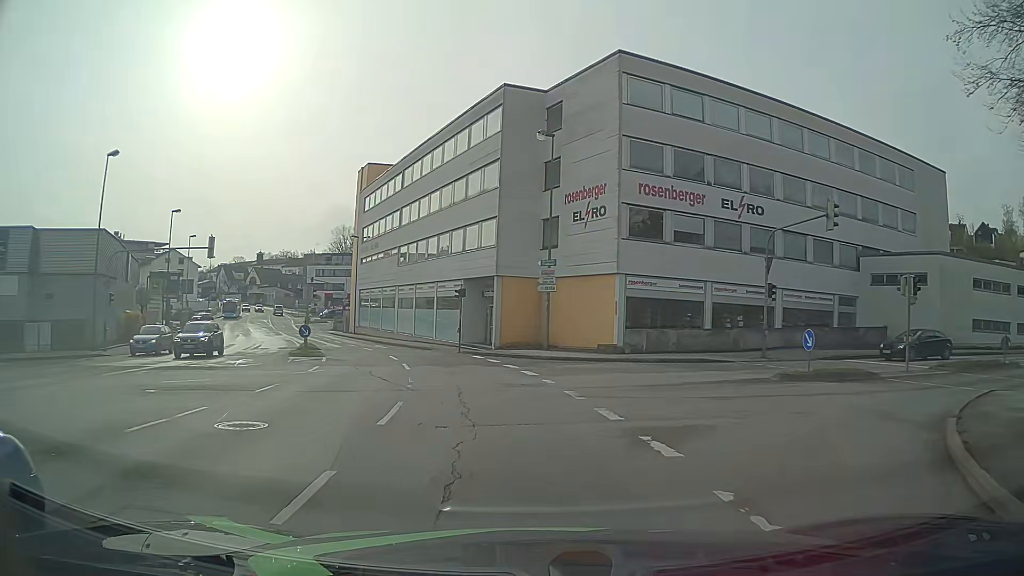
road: tertiary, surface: asphalt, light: Day
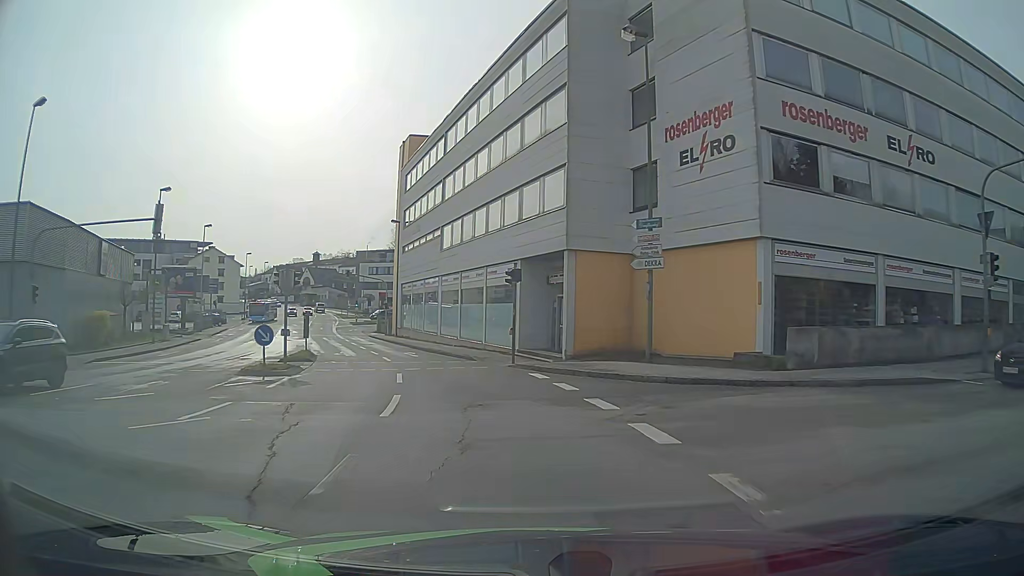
(-0.7, +11.7) m; -7°
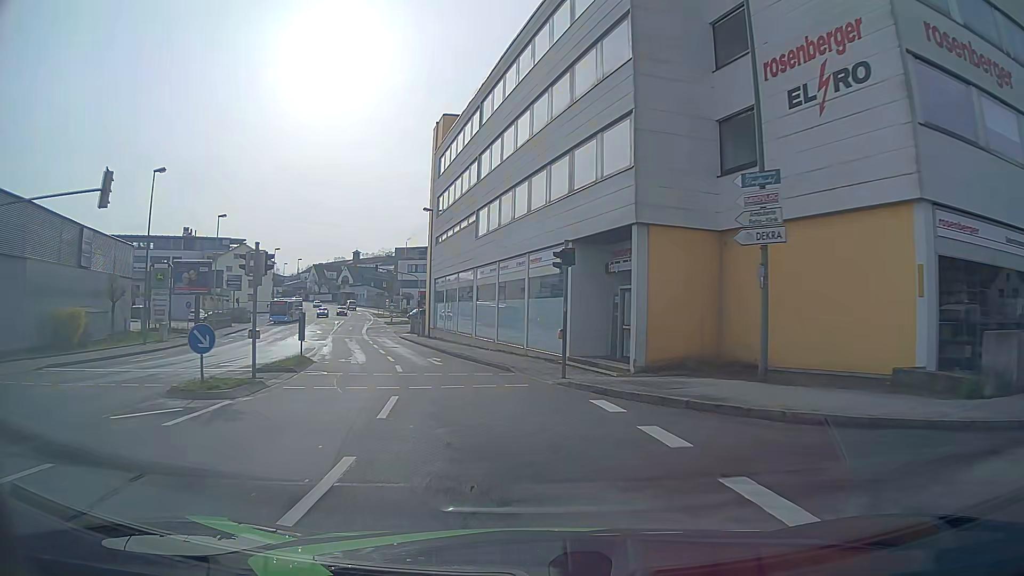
(-0.1, +6.4) m; -3°
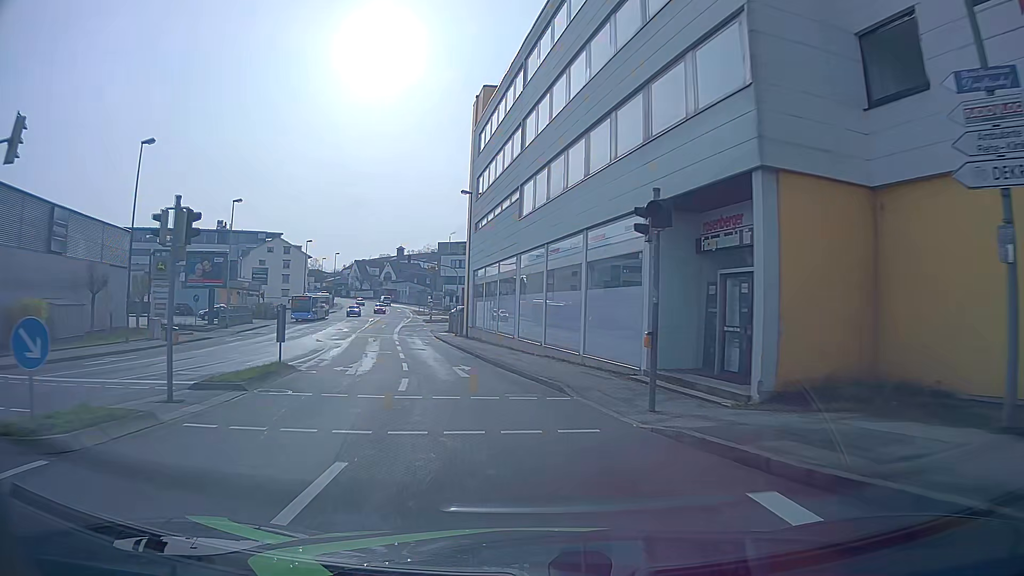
(-0.2, +6.5) m; -4°
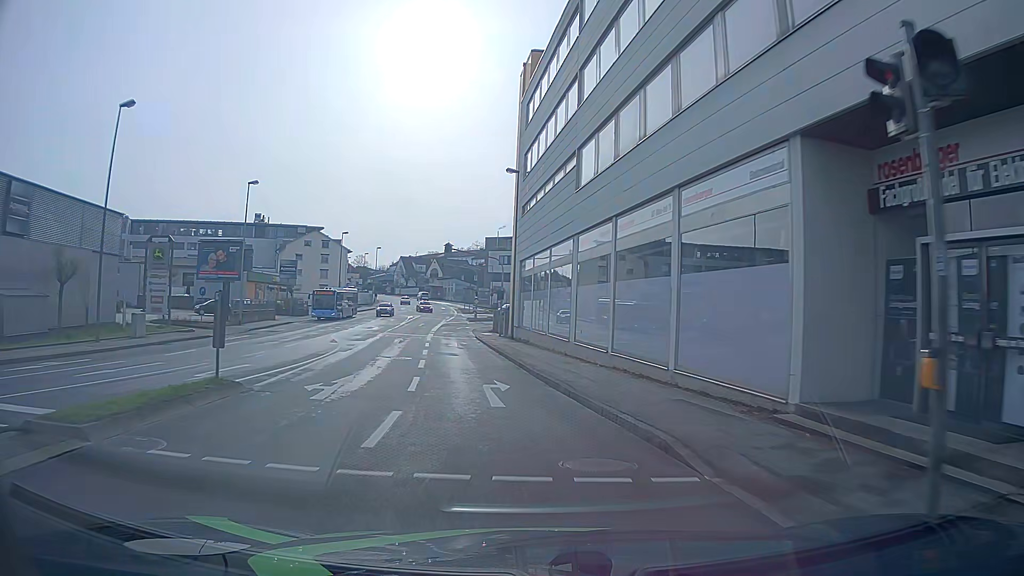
(-0.3, +6.6) m; -5°
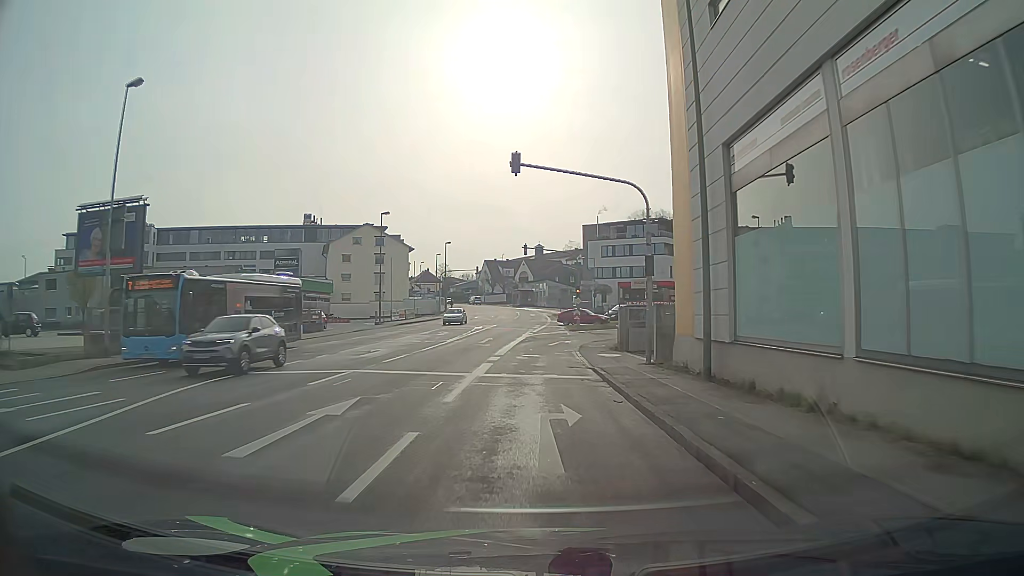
(-2.6, +26.3) m; -8°
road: tertiary_link
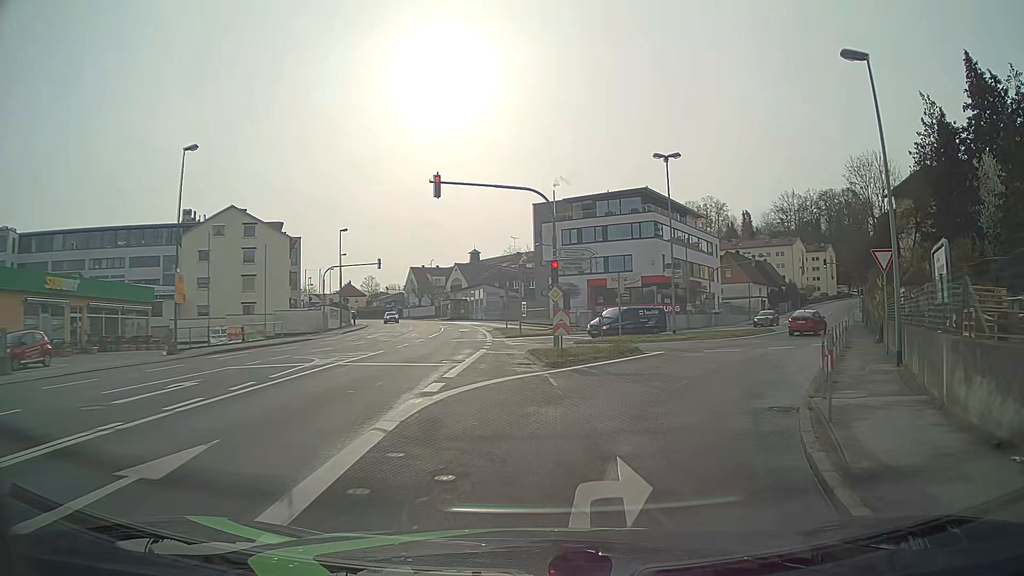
(+0.2, +29.9) m; +5°
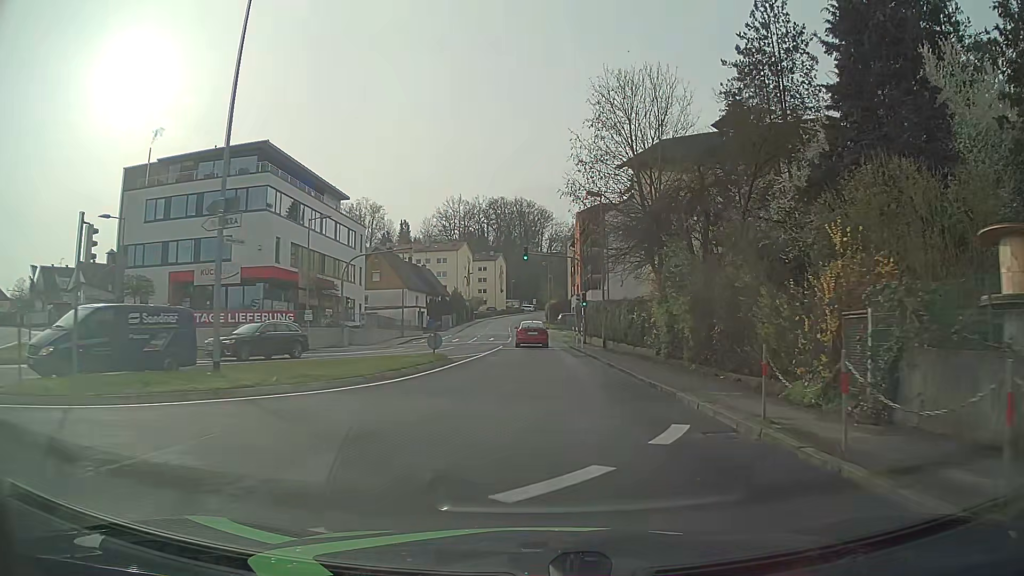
(+6.4, +21.8) m; +30°
(0, +10) (0, +20) (0, +30) (0, +40) (0, +50) (-1, +60) (-1, +70) (-1, +80) (-2, +90) (-2, +100) m
